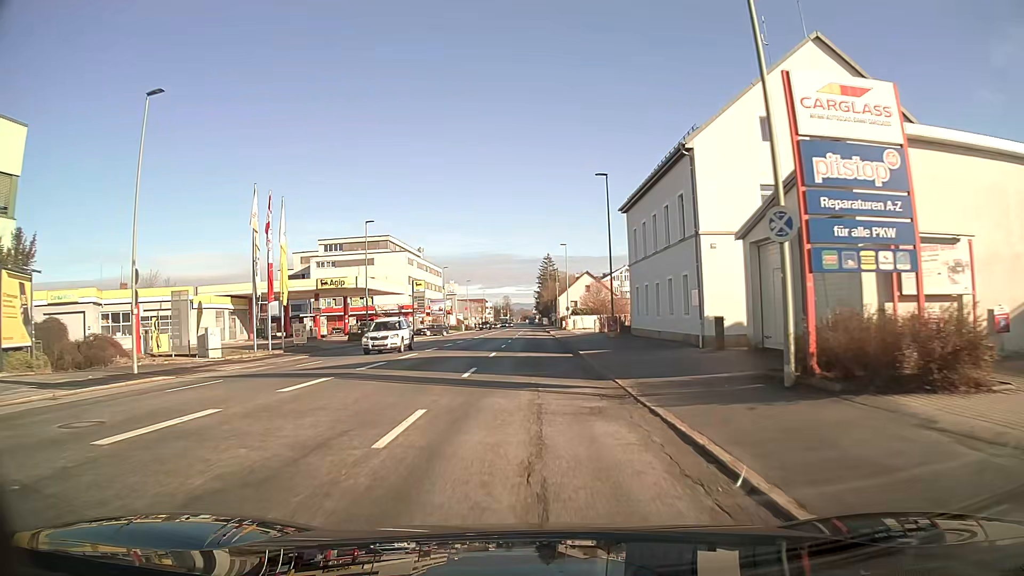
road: tertiary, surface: asphalt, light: Day
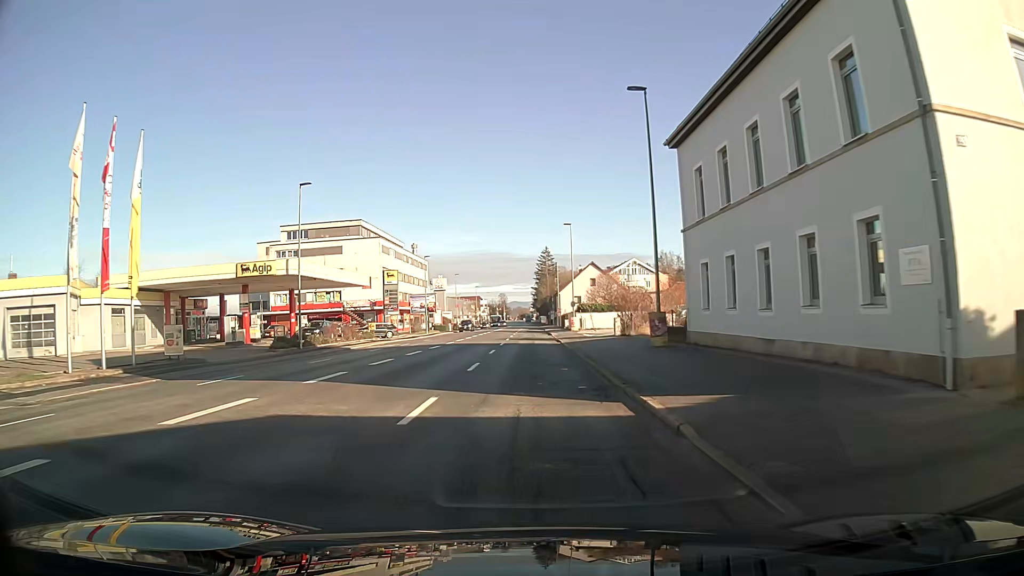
(0.0, +16.3) m; 0°
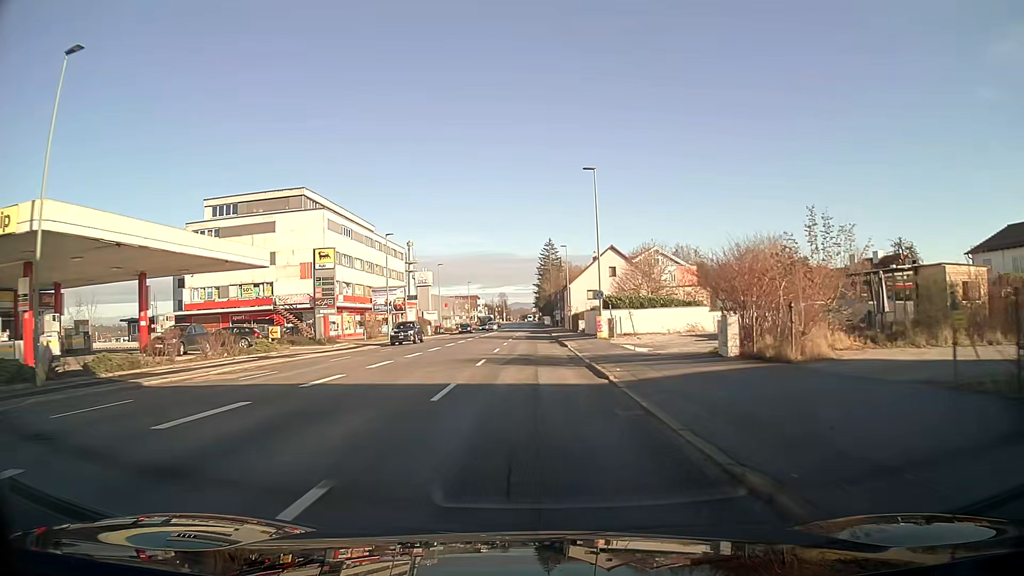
(-0.1, +24.5) m; 0°
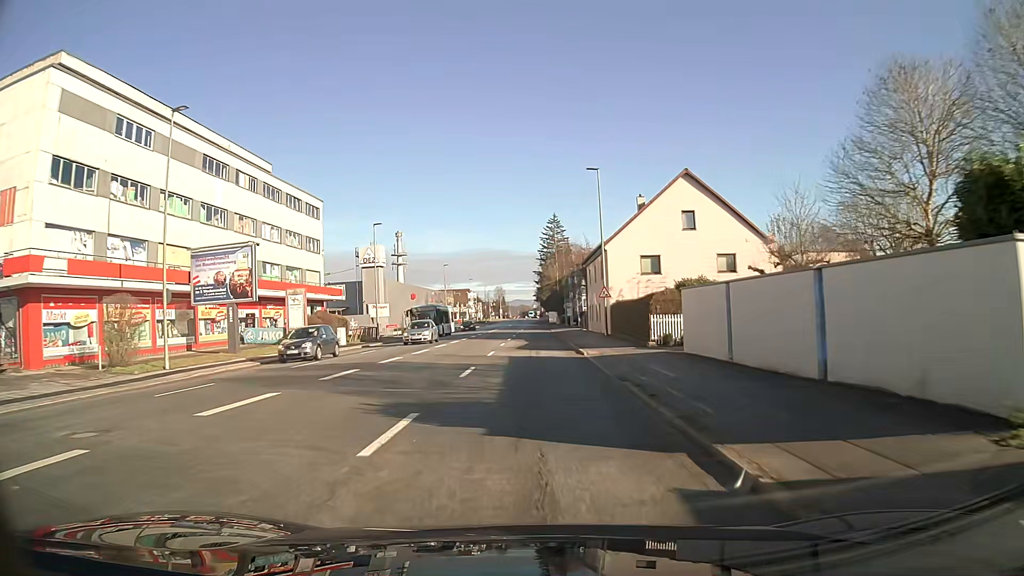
(0.0, +41.0) m; 0°
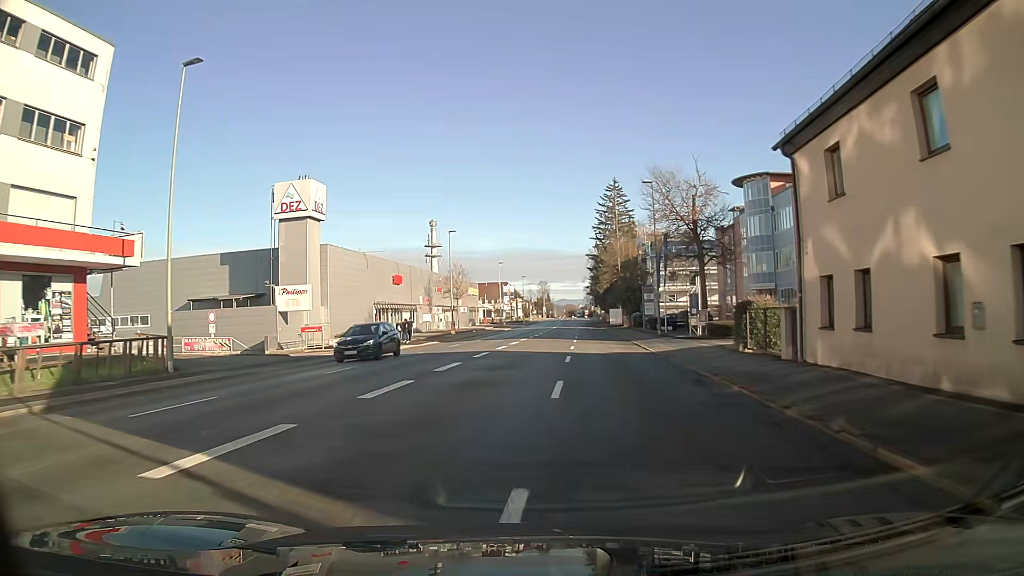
(-1.2, +40.2) m; -4°
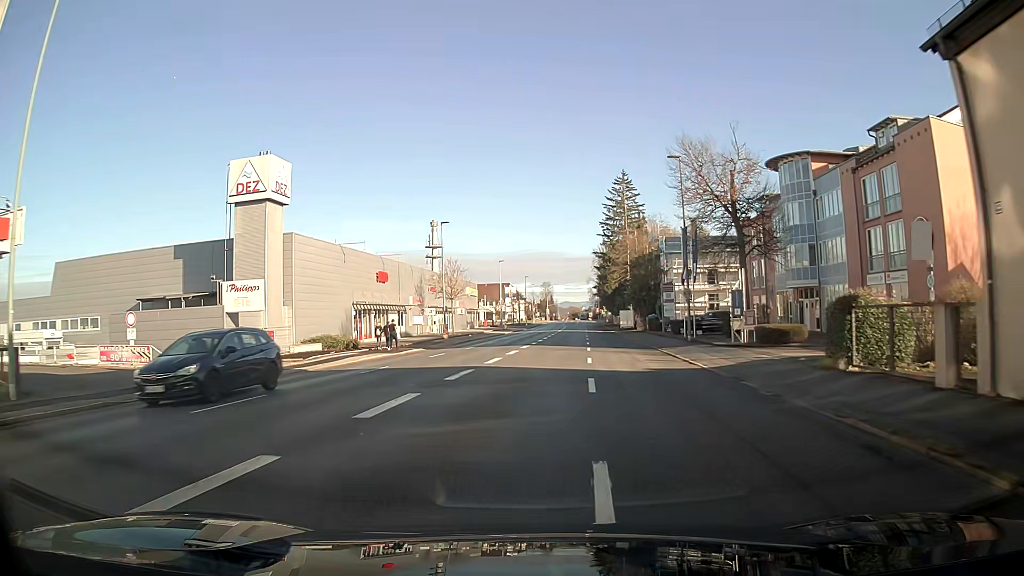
(0.0, +7.9) m; 0°
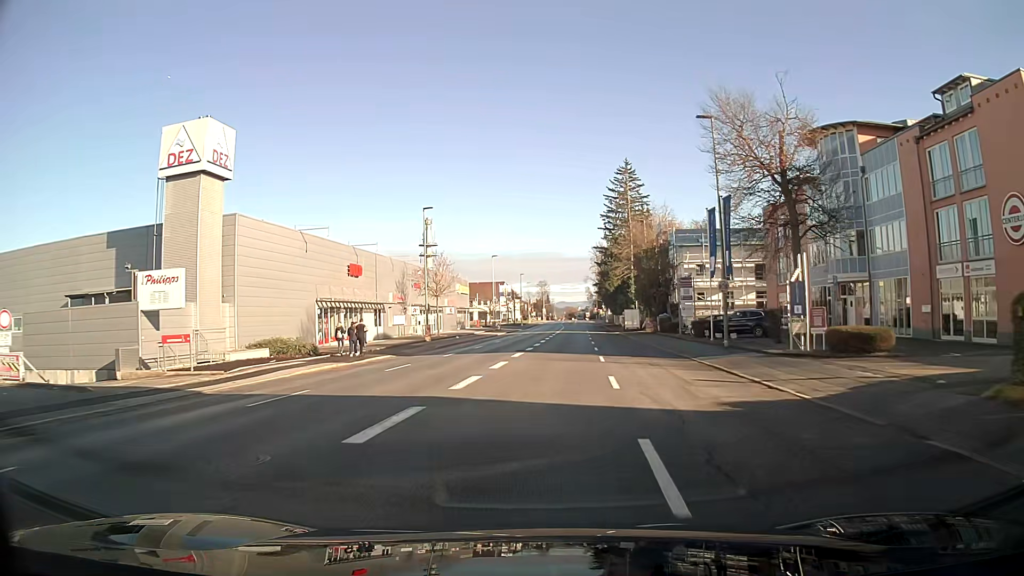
(0.0, +7.9) m; +1°
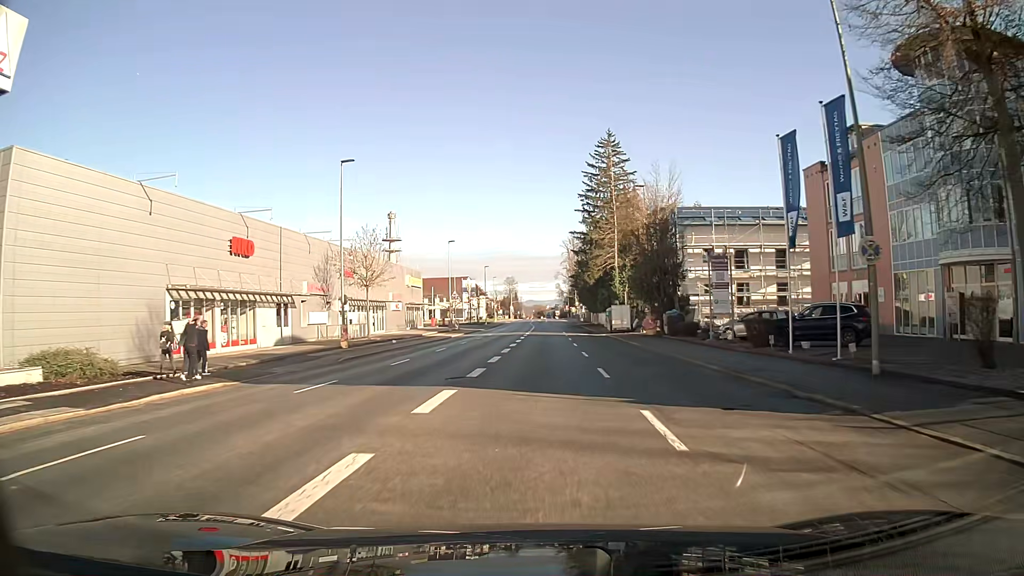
(+0.4, +15.6) m; +2°
(0, +10) (0, +20) (0, +30) (+1, +40) (+1, +50) (+1, +60) (+1, +70) (+1, +80) (+1, +90) (+1, +100) m
